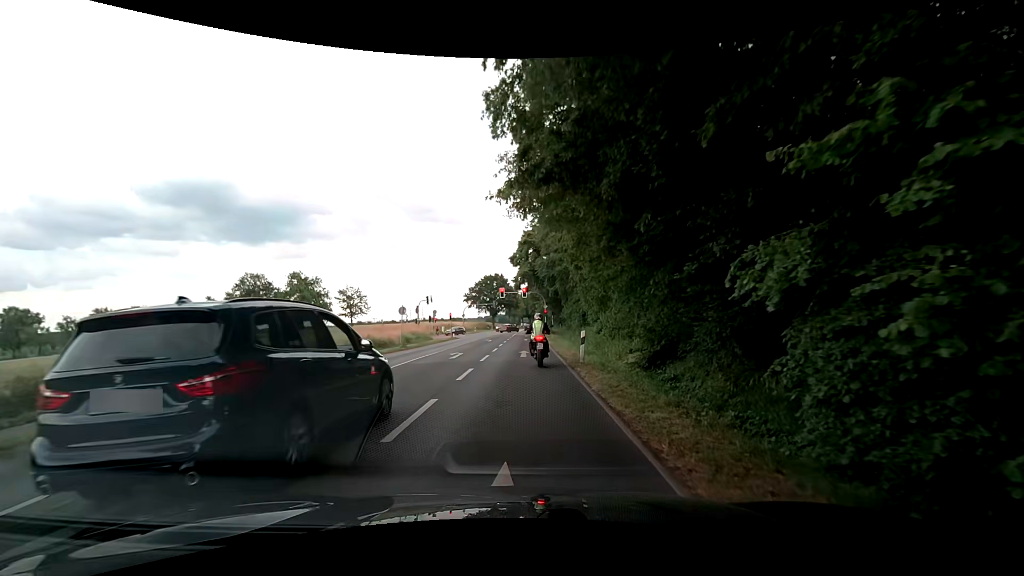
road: secondary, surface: asphalt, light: Day
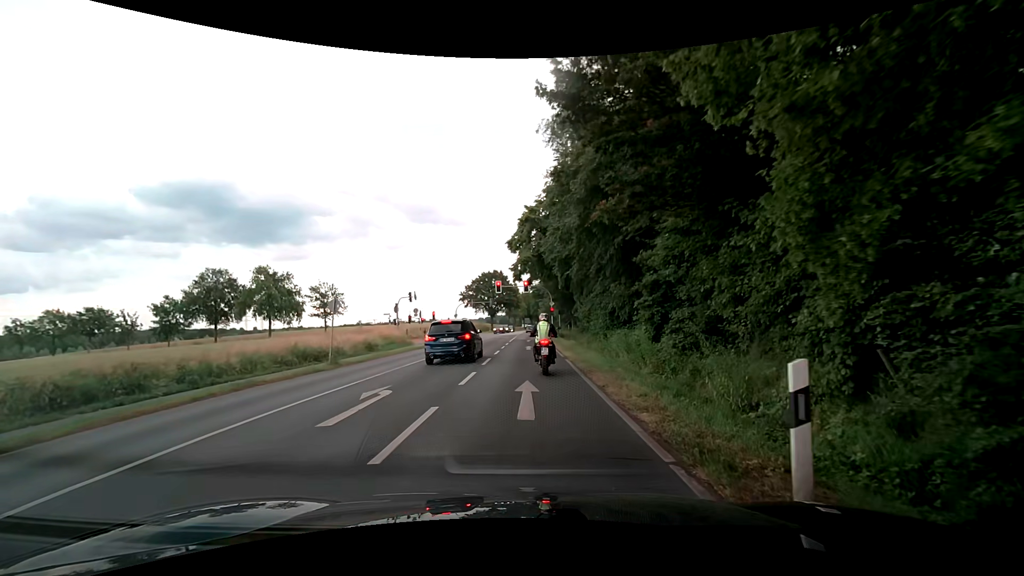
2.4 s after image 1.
(+0.1, +12.7) m; 0°
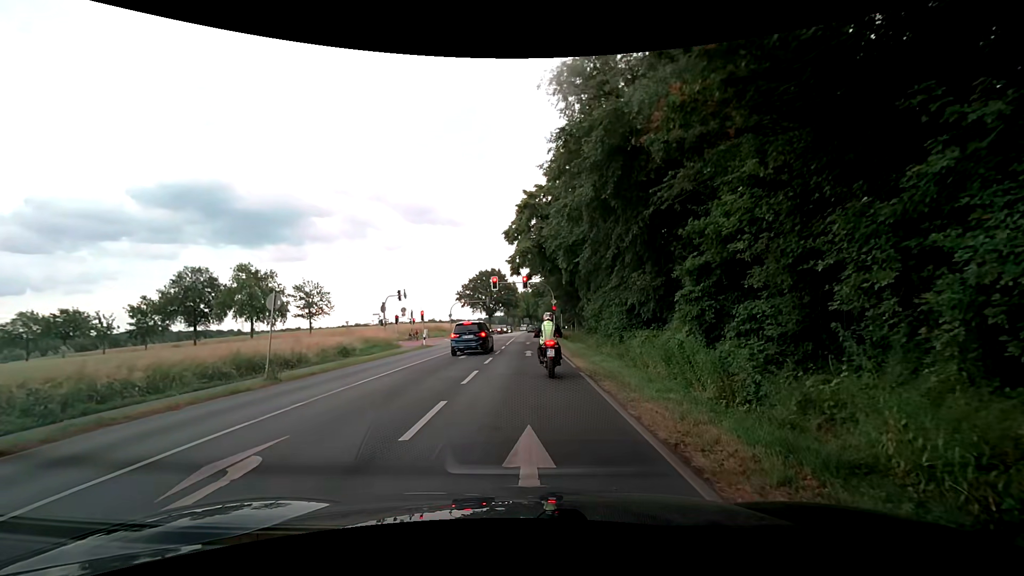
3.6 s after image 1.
(-0.1, +5.2) m; -1°
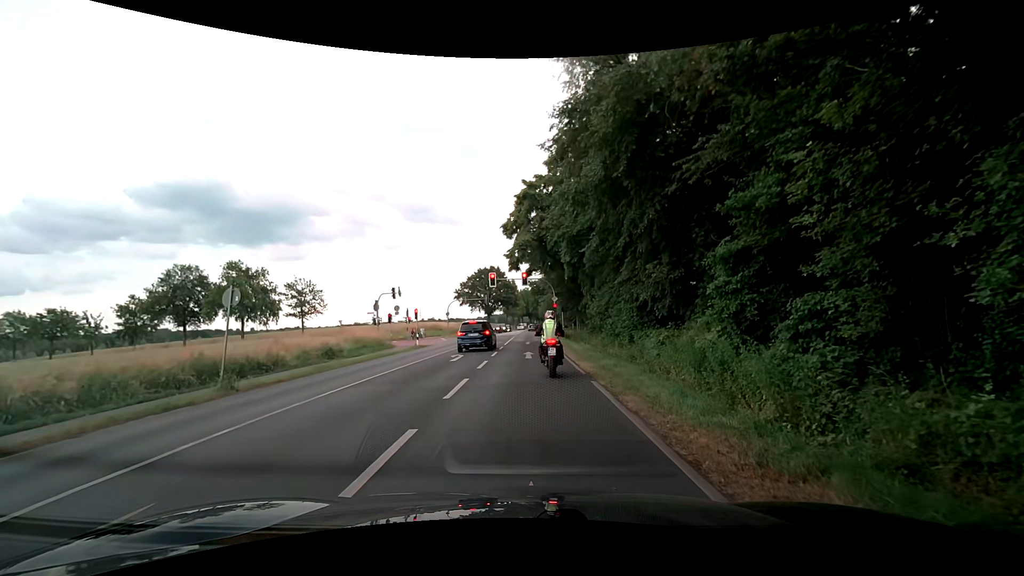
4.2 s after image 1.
(0.0, +2.4) m; +2°
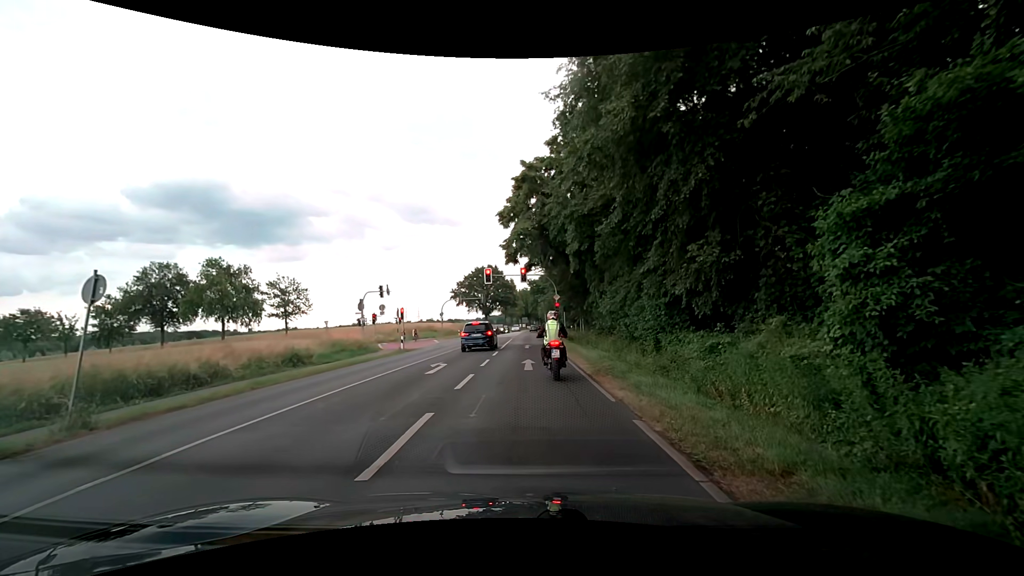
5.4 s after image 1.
(0.0, +4.6) m; -1°
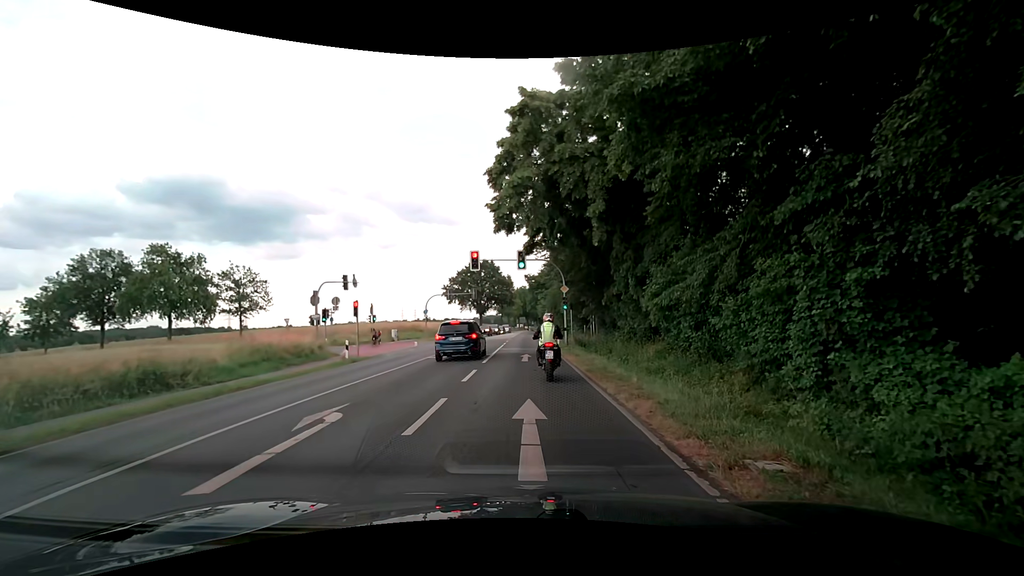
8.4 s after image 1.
(+0.1, +10.3) m; +1°
